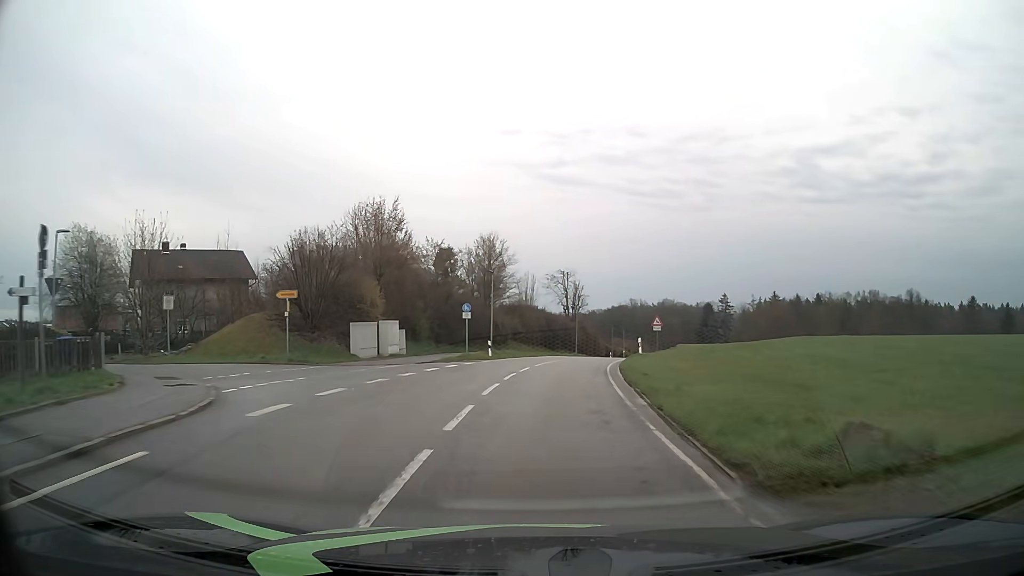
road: tertiary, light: Day
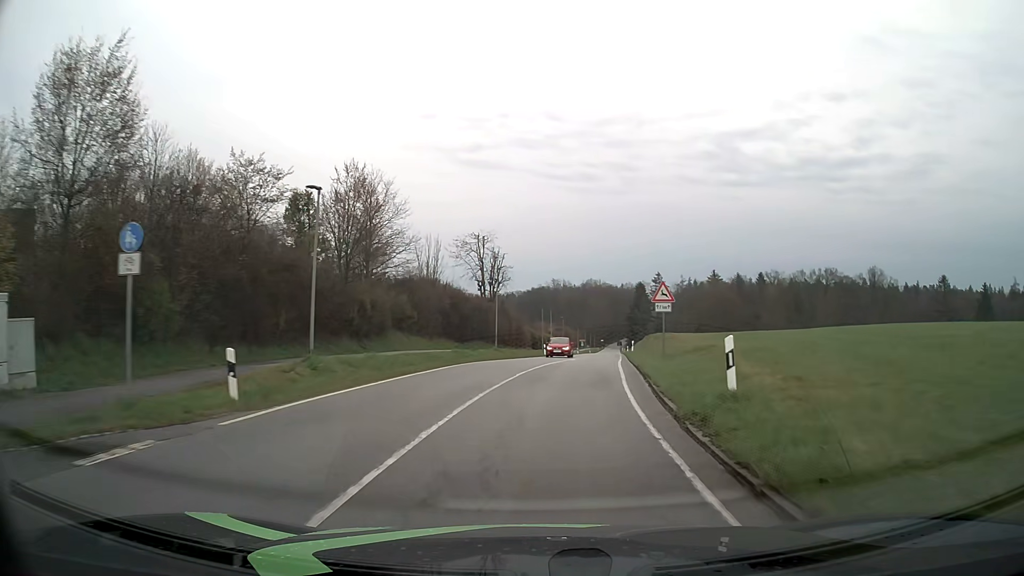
(+1.0, +24.4) m; +6°
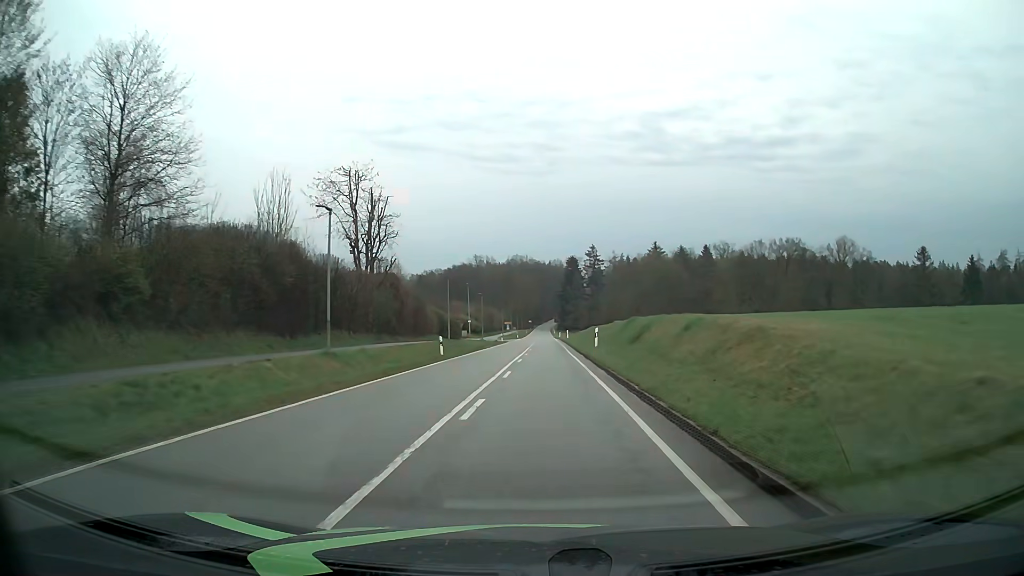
(+1.8, +25.3) m; +7°
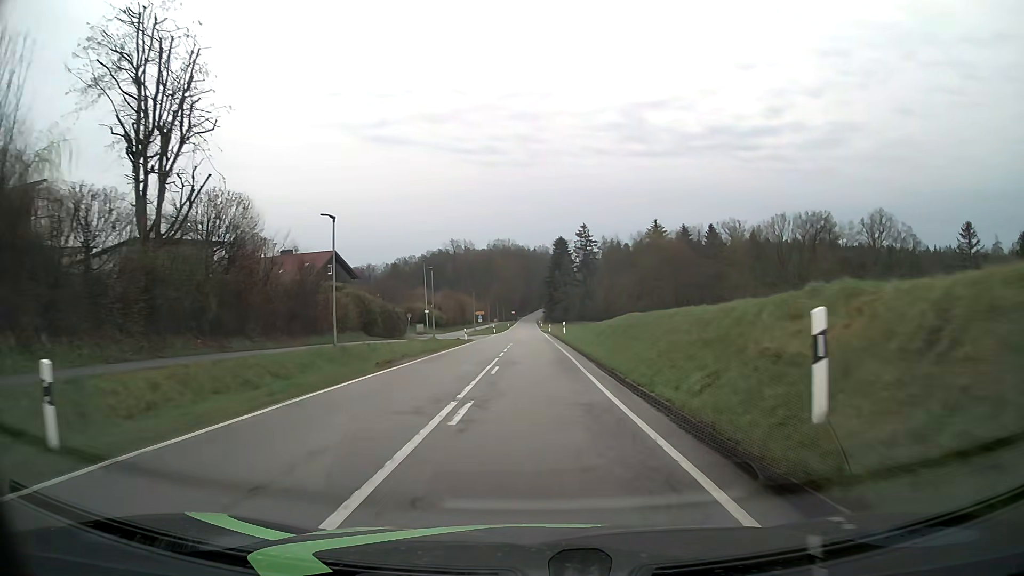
(+0.4, +27.5) m; +1°
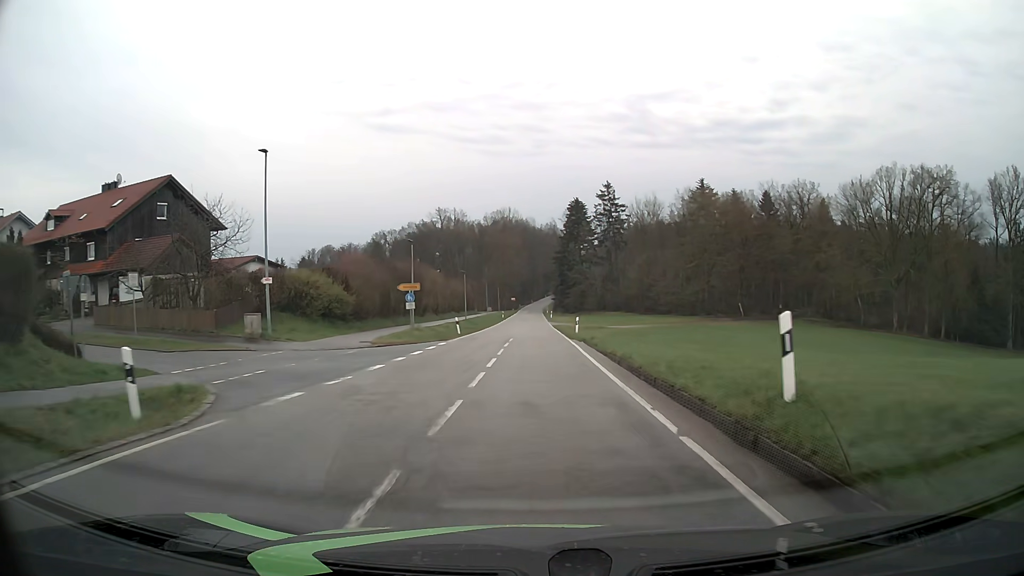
(-0.3, +46.2) m; 0°
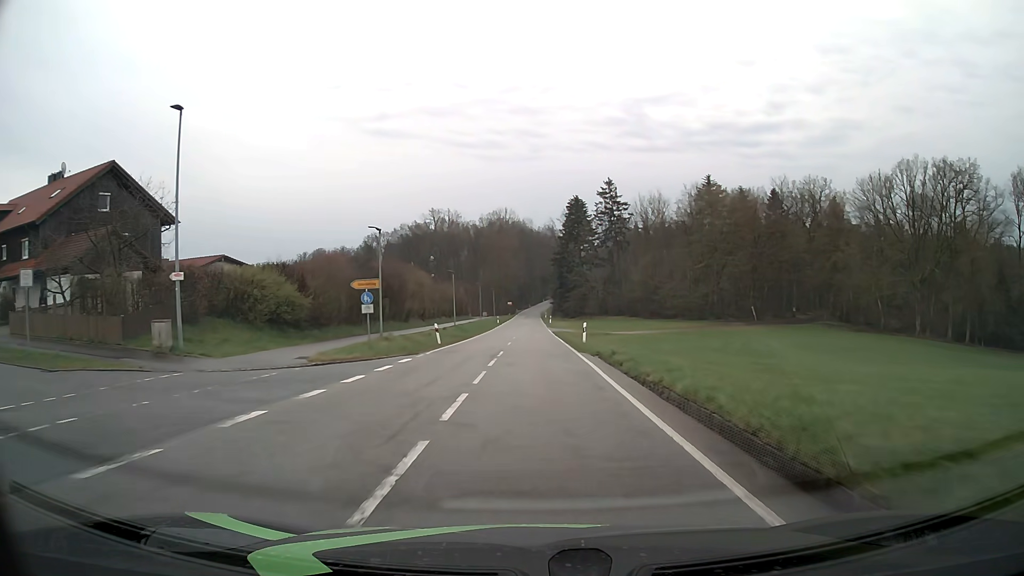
(0.0, +7.6) m; 0°
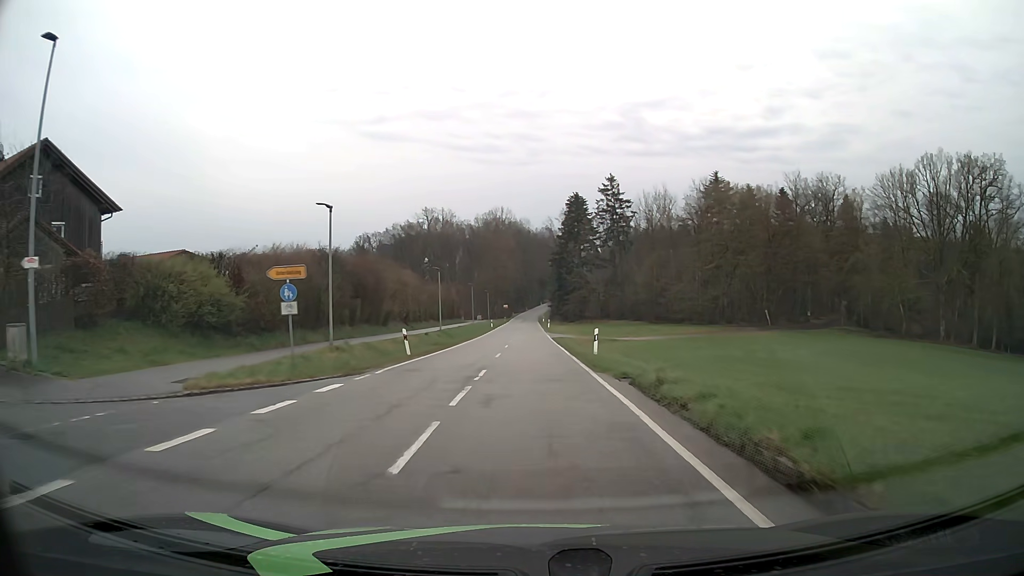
(0.0, +7.5) m; 0°
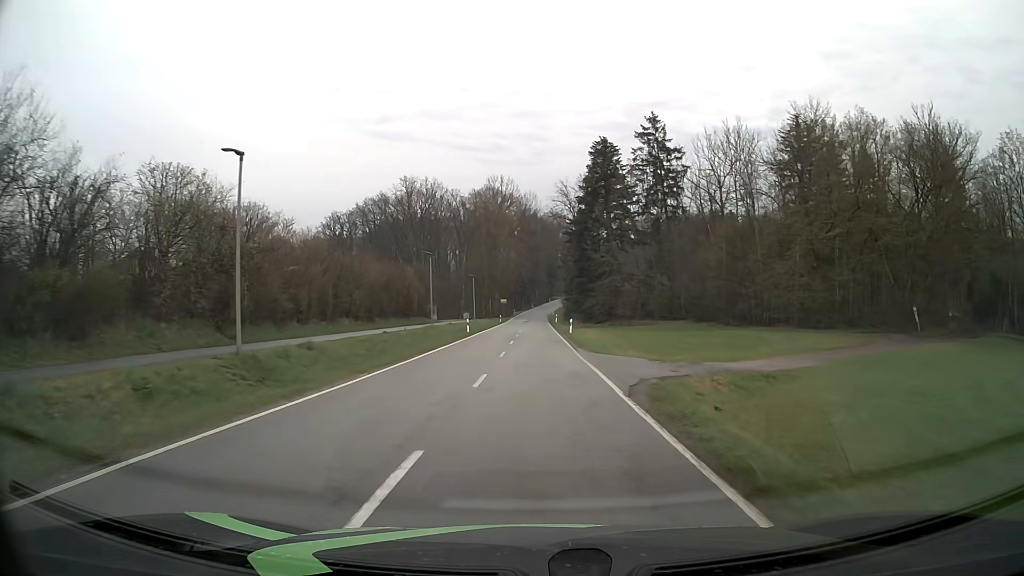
(-0.2, +38.5) m; -1°
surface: asphalt
(0, +10) (0, +20) (0, +30) (0, +40) (0, +50) (0, +60) (0, +70) (+1, +80) (+1, +90) (+1, +100) m
